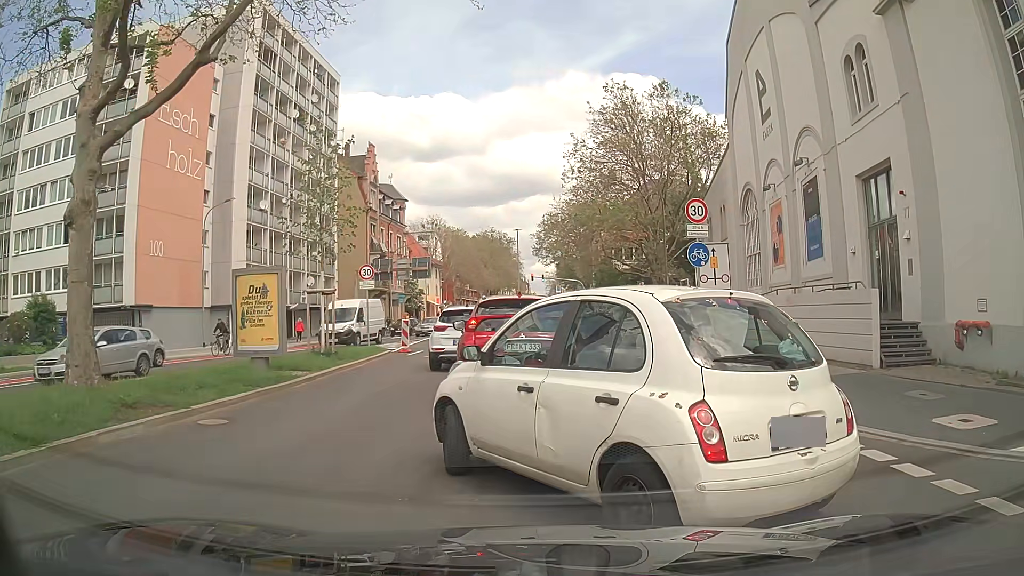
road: secondary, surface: asphalt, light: Day
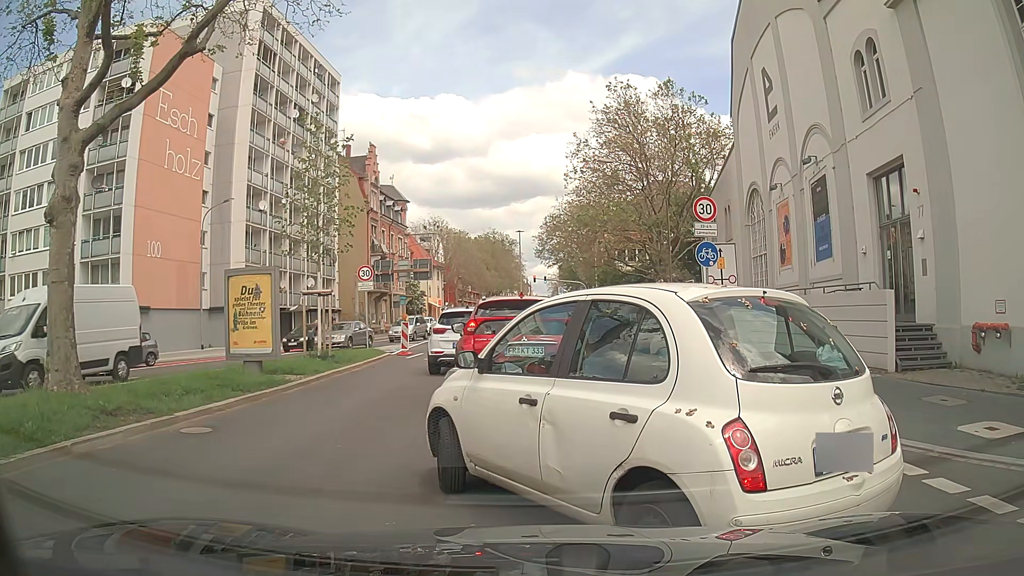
(0.0, +0.6) m; 0°
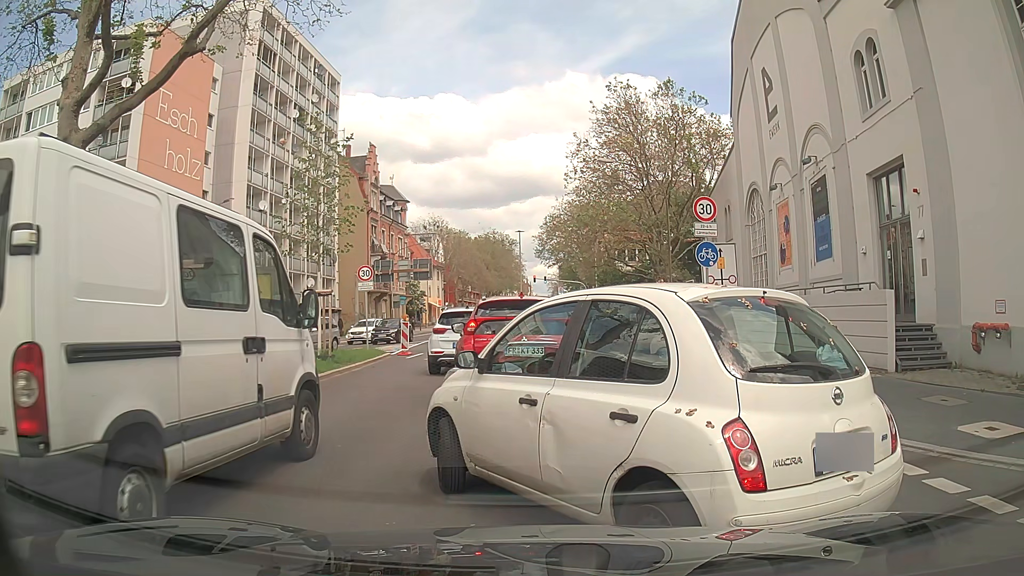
(0.0, 0.0) m; 0°
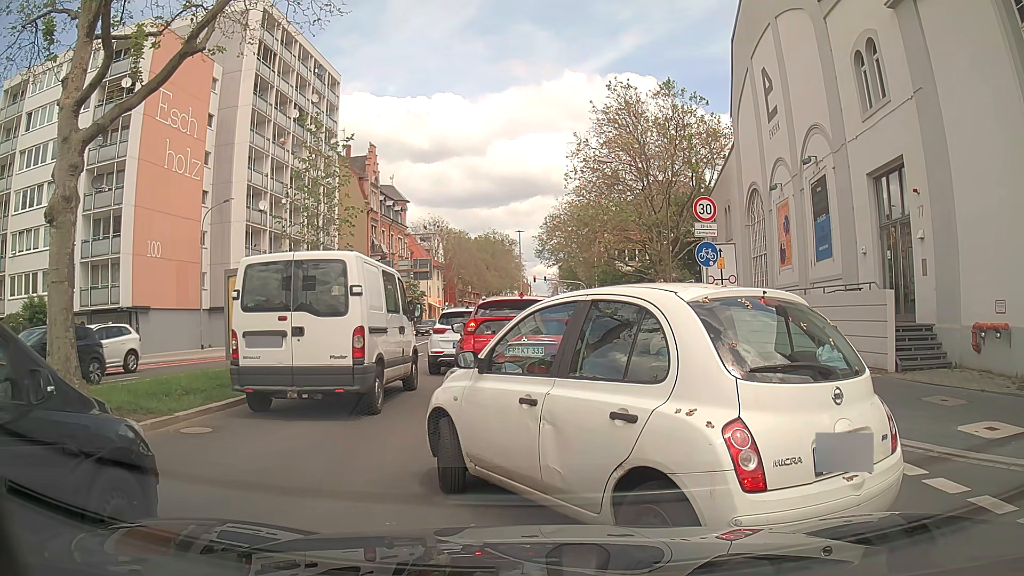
(0.0, 0.0) m; 0°
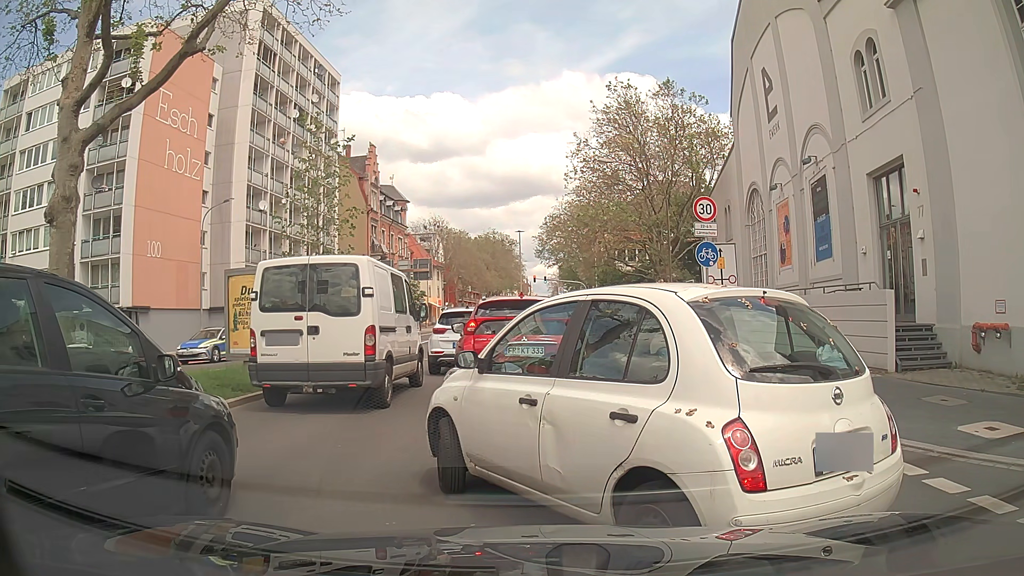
(0.0, 0.0) m; 0°
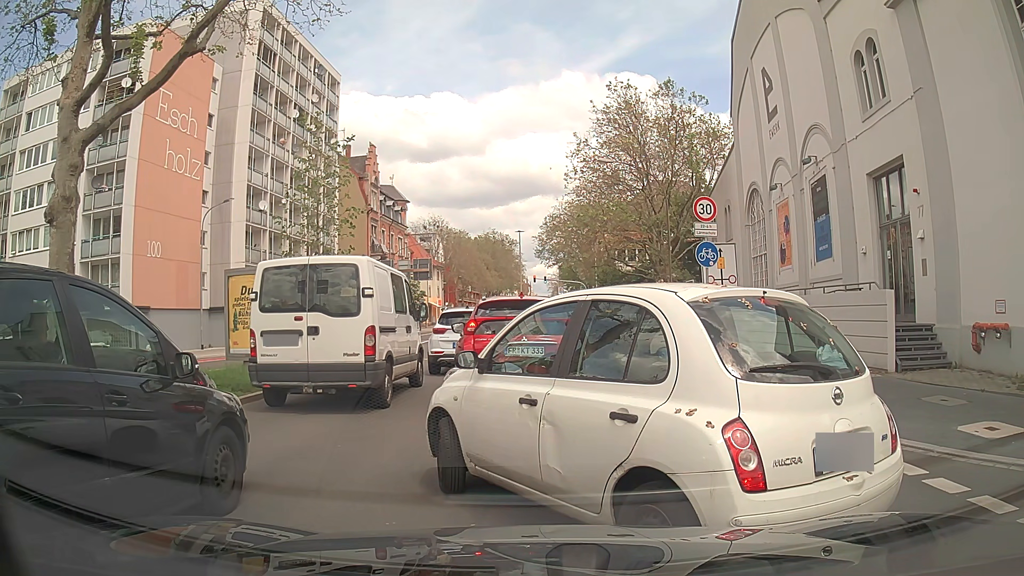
(0.0, 0.0) m; 0°
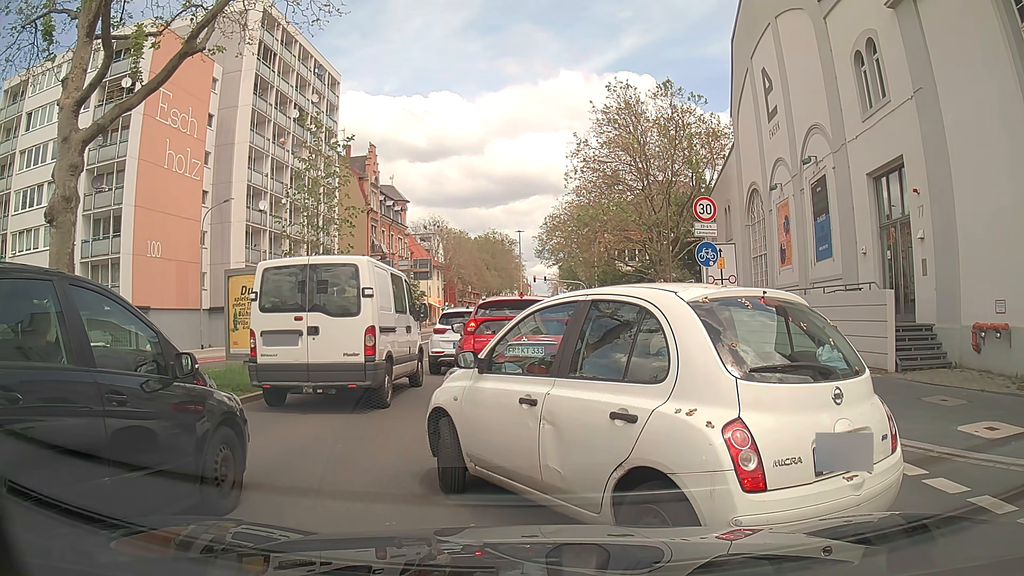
(0.0, 0.0) m; 0°
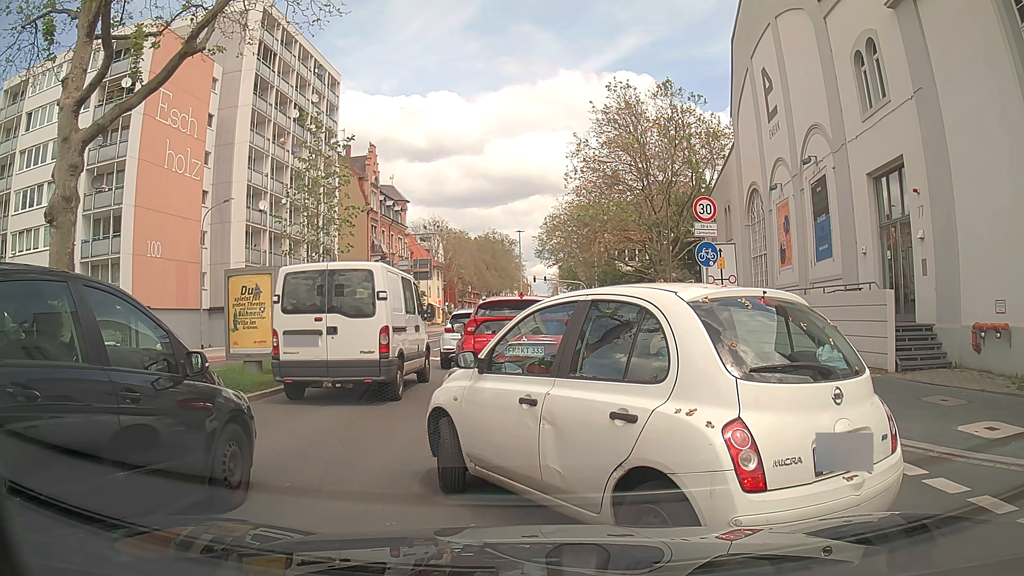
(0.0, 0.0) m; 0°
